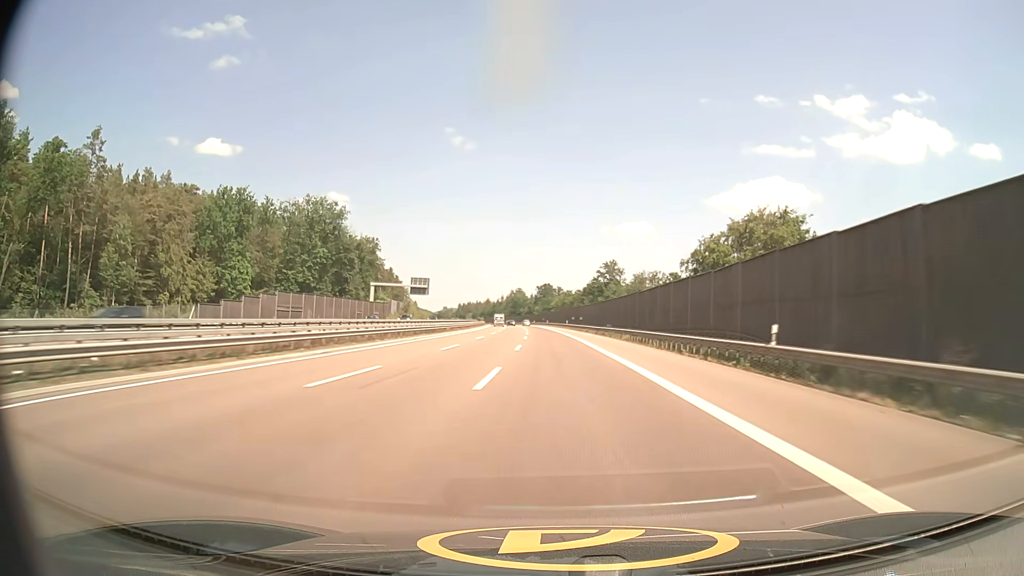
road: motorway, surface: asphalt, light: Day
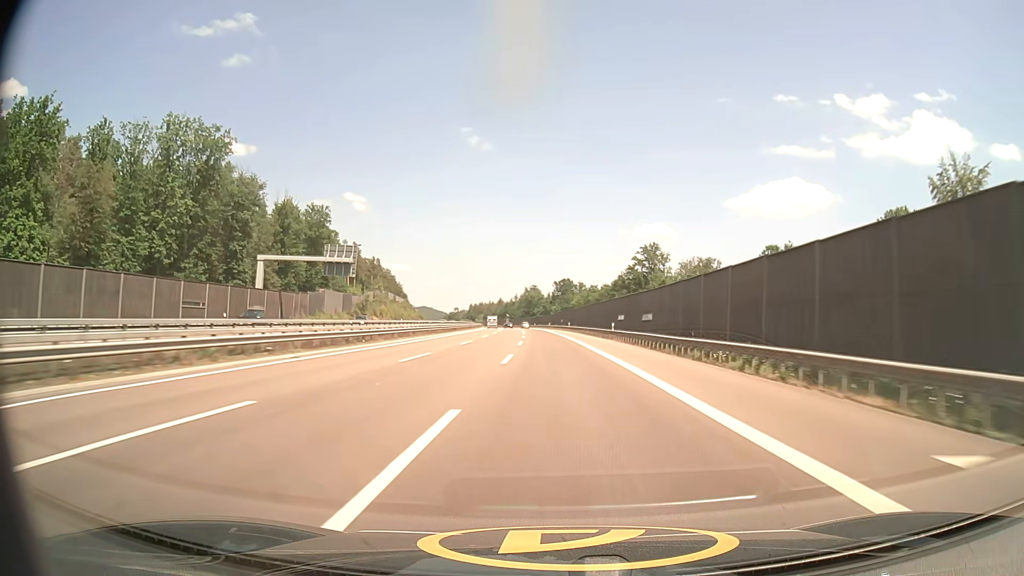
(-0.8, +63.1) m; -2°
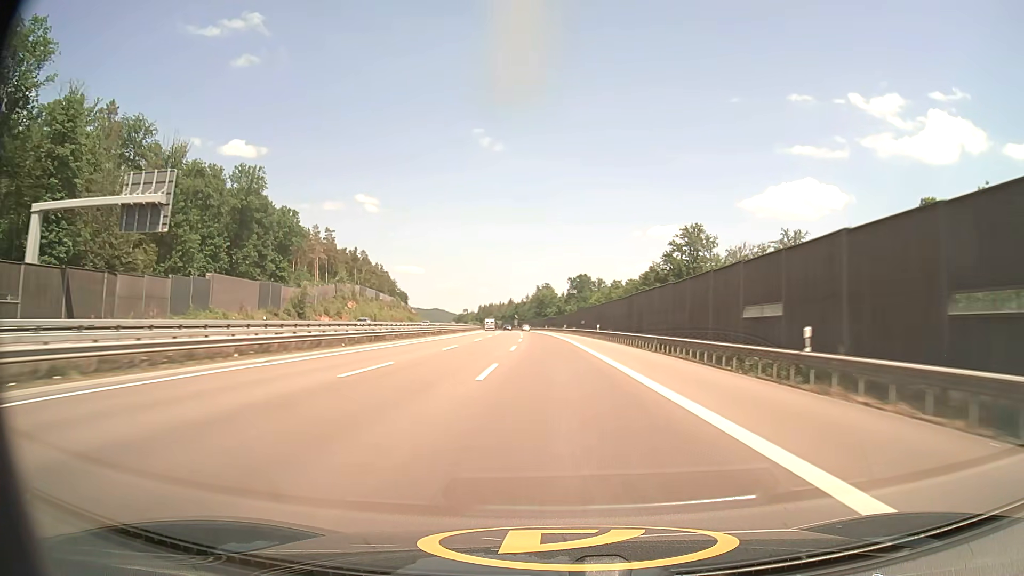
(-0.4, +42.3) m; -1°
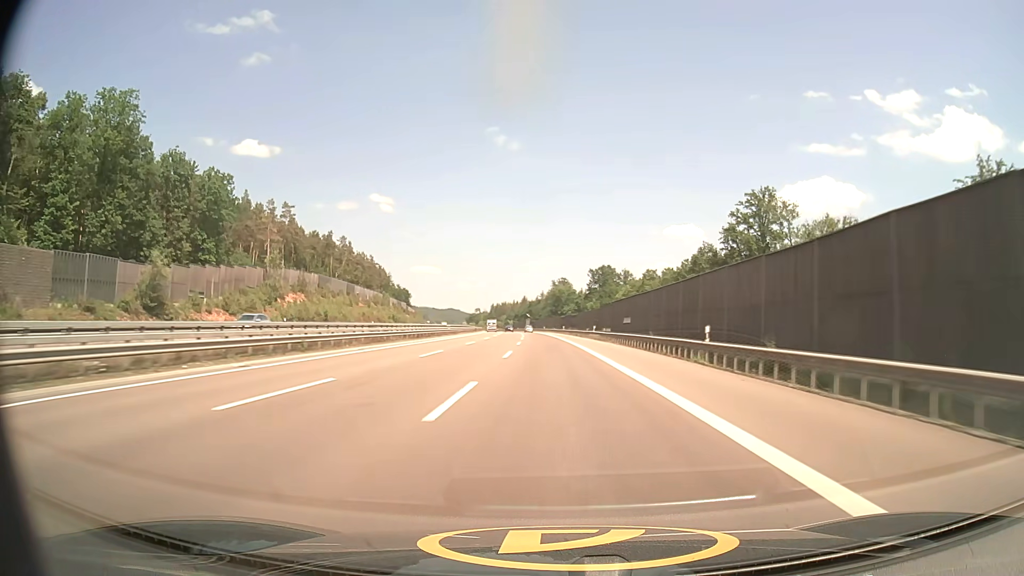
(-0.5, +42.7) m; -1°
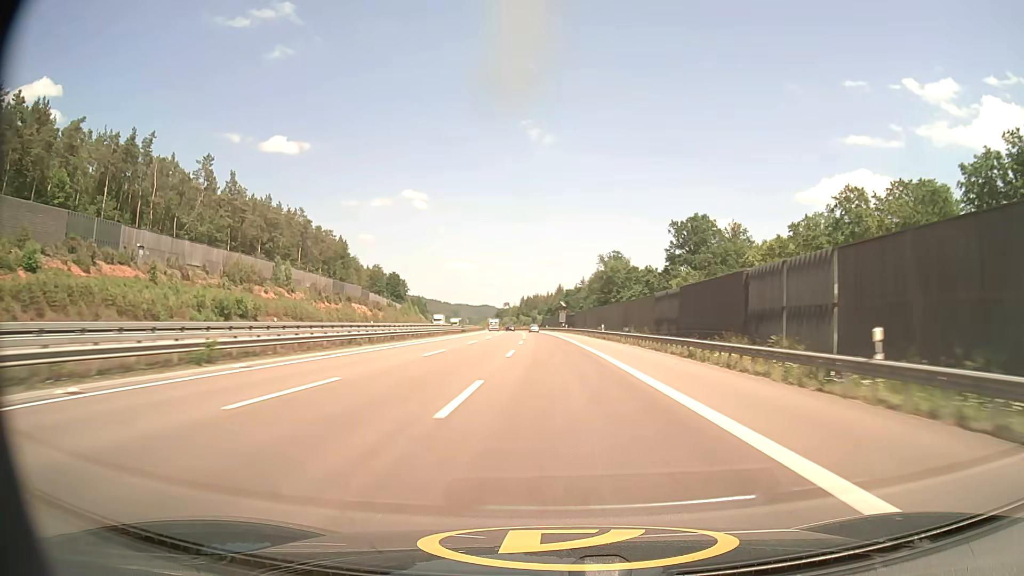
(-3.1, +108.0) m; -3°
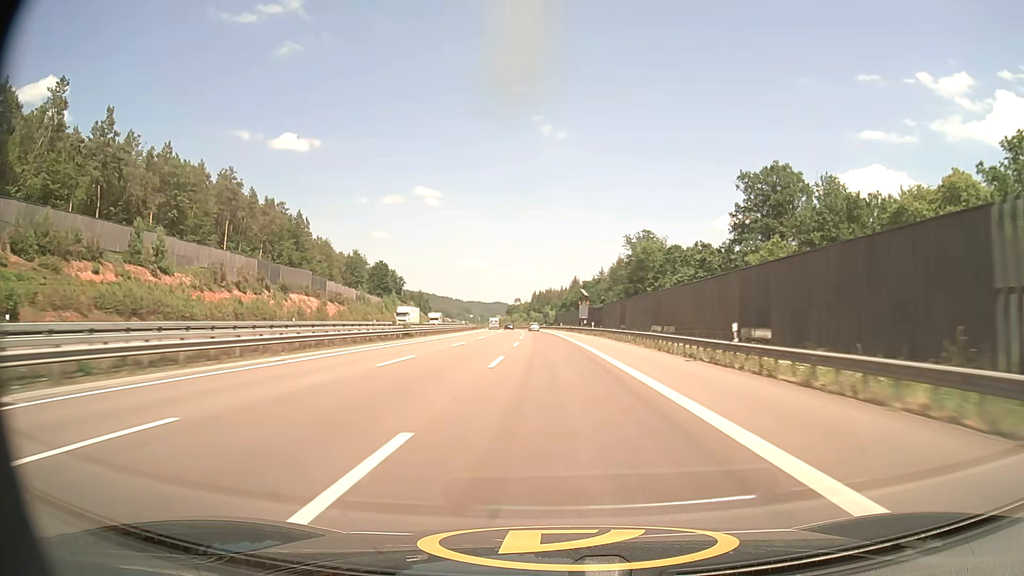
(-0.4, +43.6) m; -1°
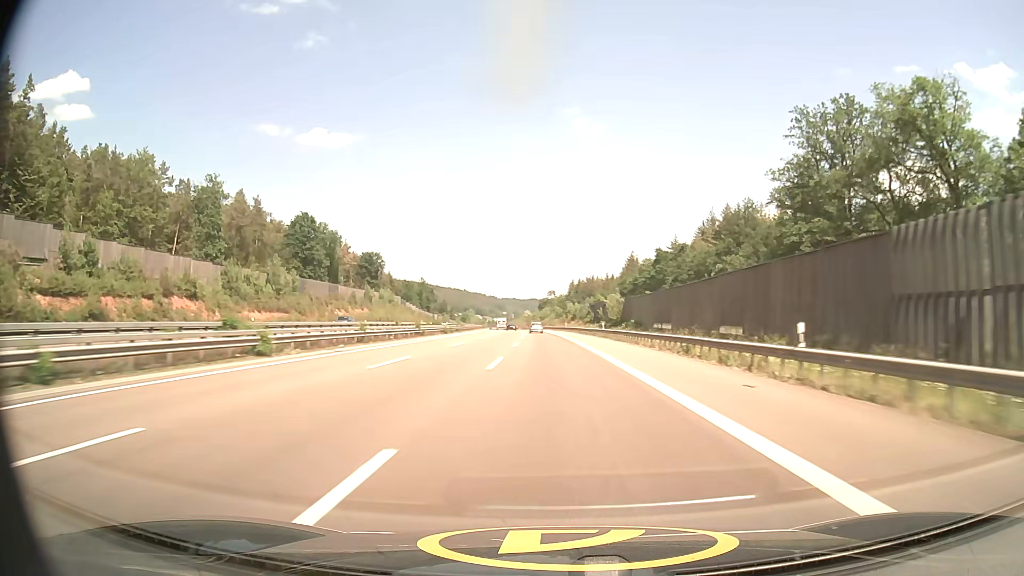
(-3.2, +109.0) m; -3°
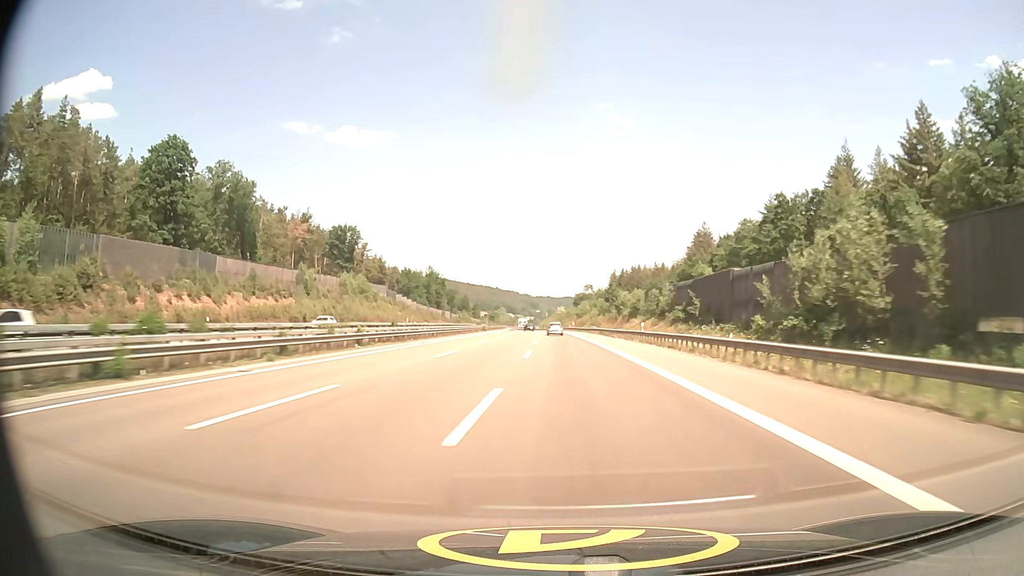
(-1.6, +65.5) m; -3°
(0, +10) (0, +20) (0, +30) (-1, +40) (-1, +50) (-1, +60) (-1, +70) (-2, +80) (-2, +90) (-3, +100) m
